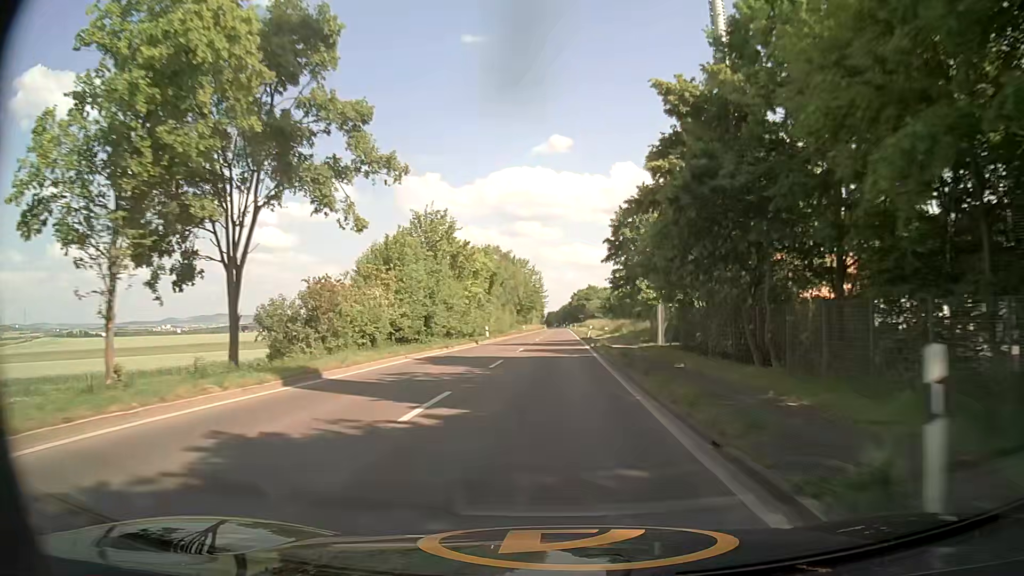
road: secondary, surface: asphalt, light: Day
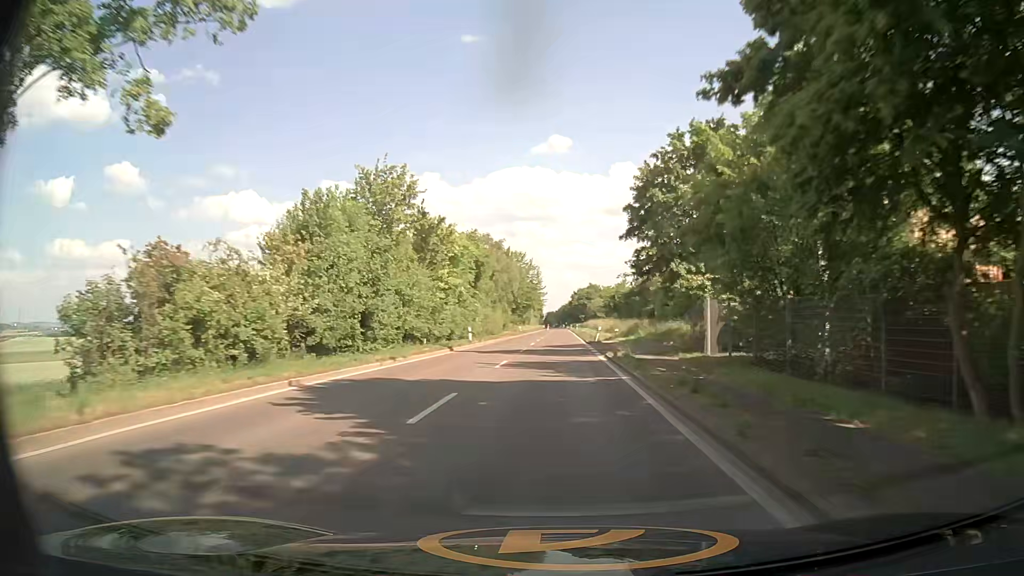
(+0.1, +11.9) m; 0°
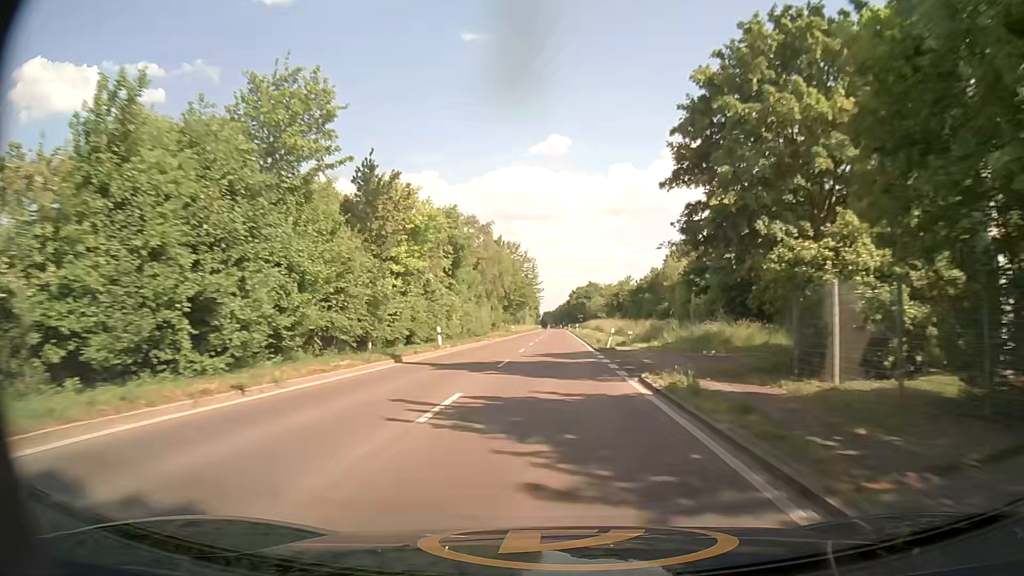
(0.0, +12.0) m; 0°
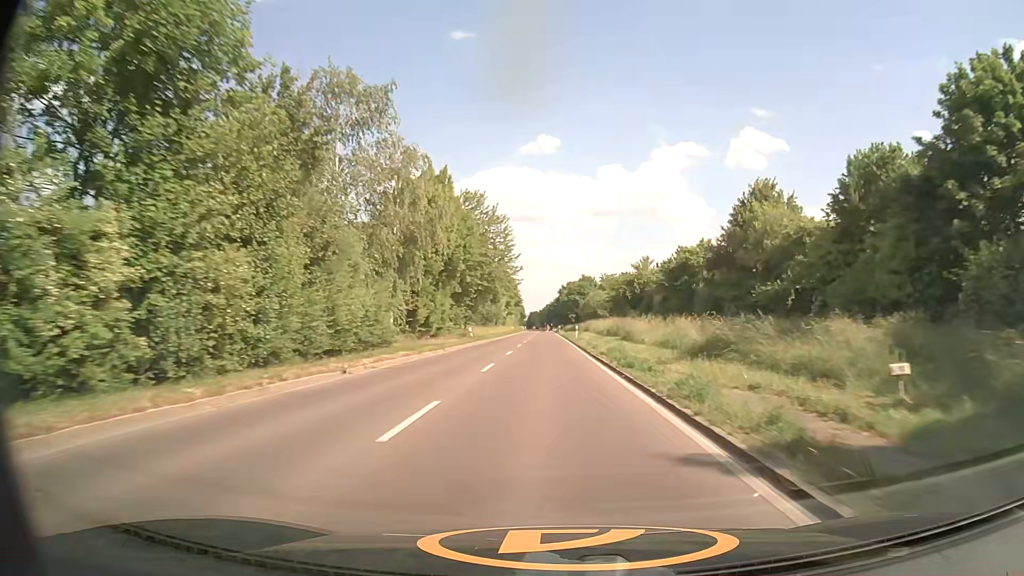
(+0.5, +37.1) m; +1°
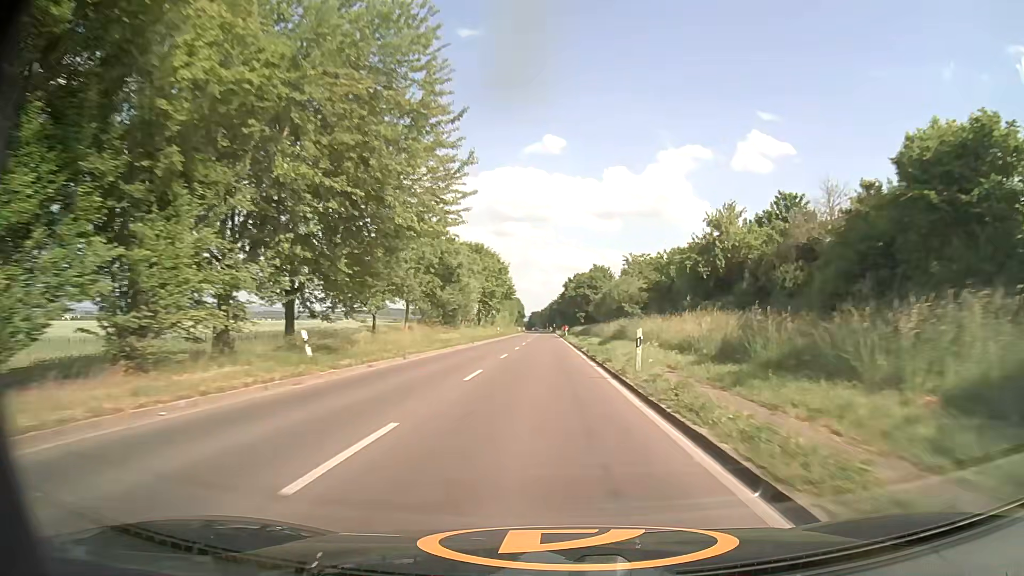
(0.0, +39.4) m; 0°
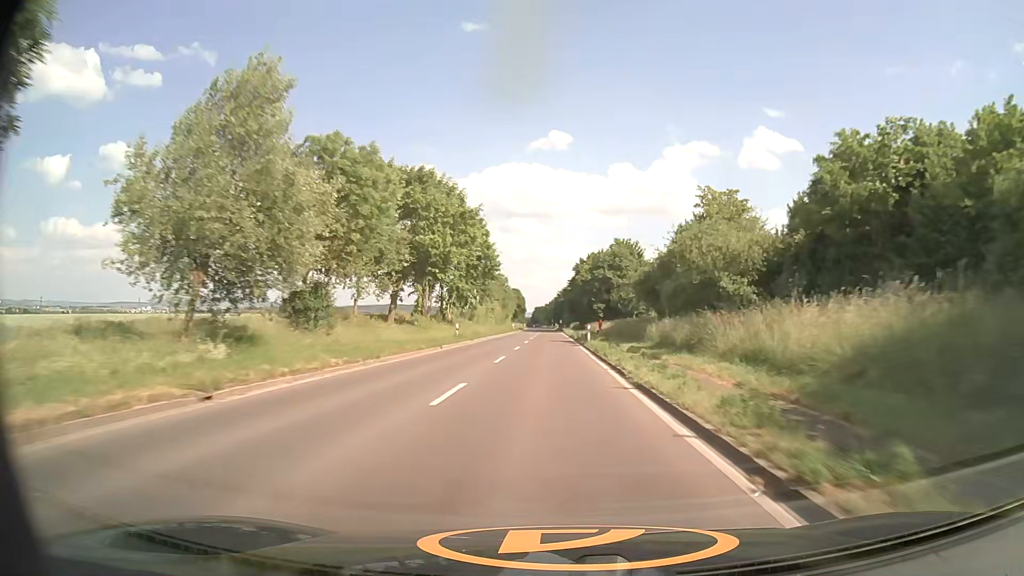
(-0.4, +42.0) m; -1°
